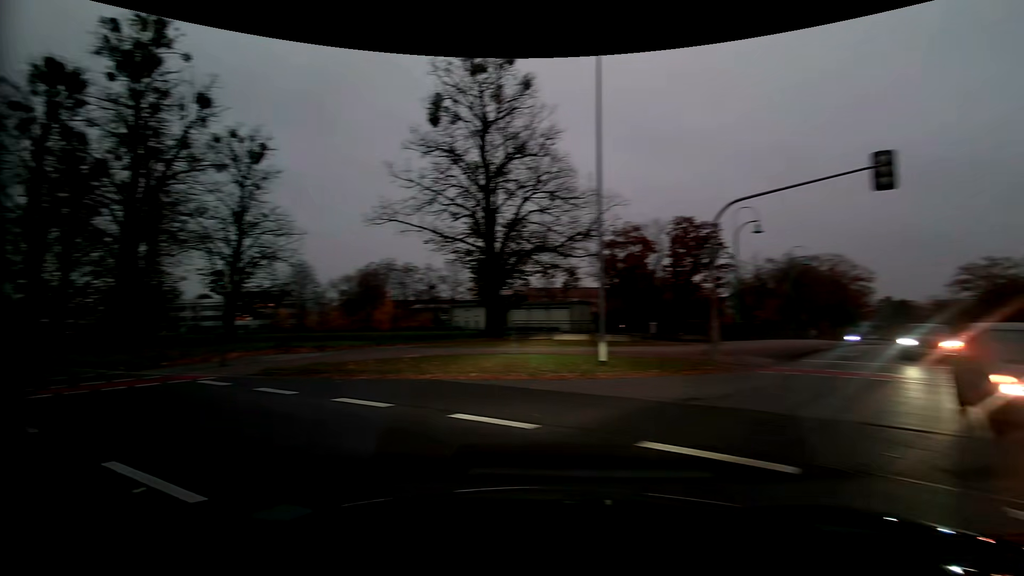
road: residential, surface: asphalt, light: Dusk
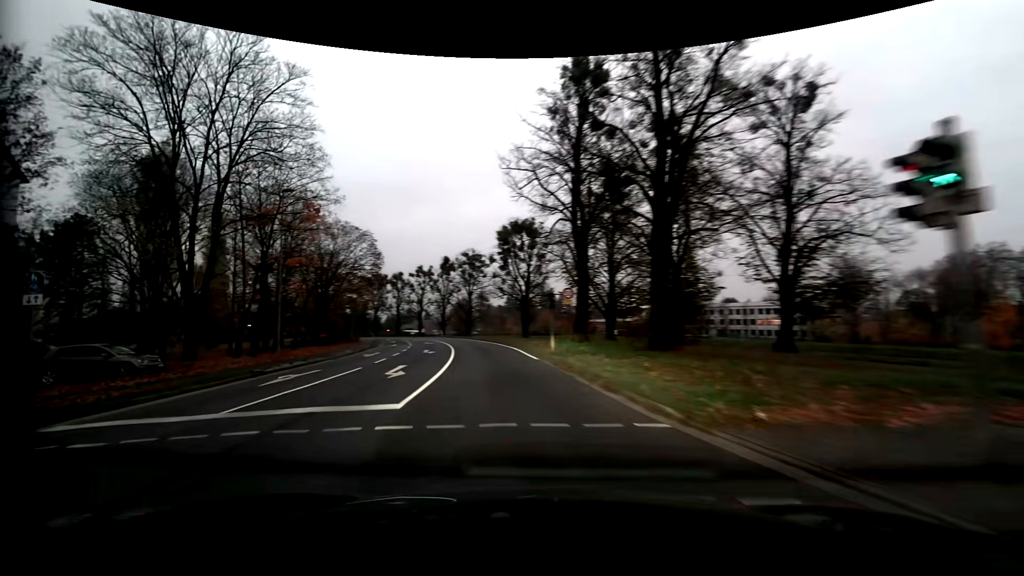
(-7.4, +11.6) m; -54°
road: primary
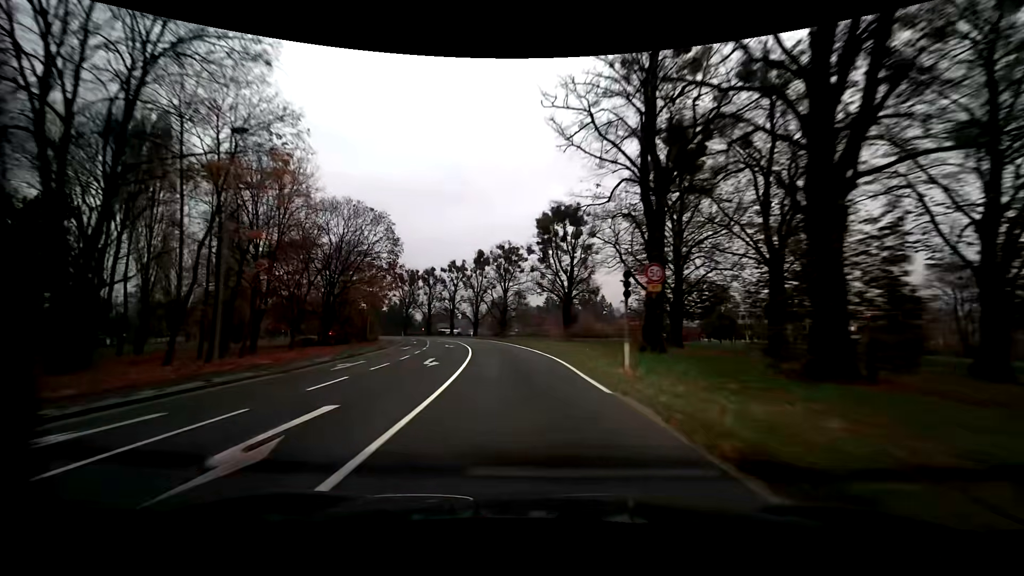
(-0.5, +10.8) m; -4°
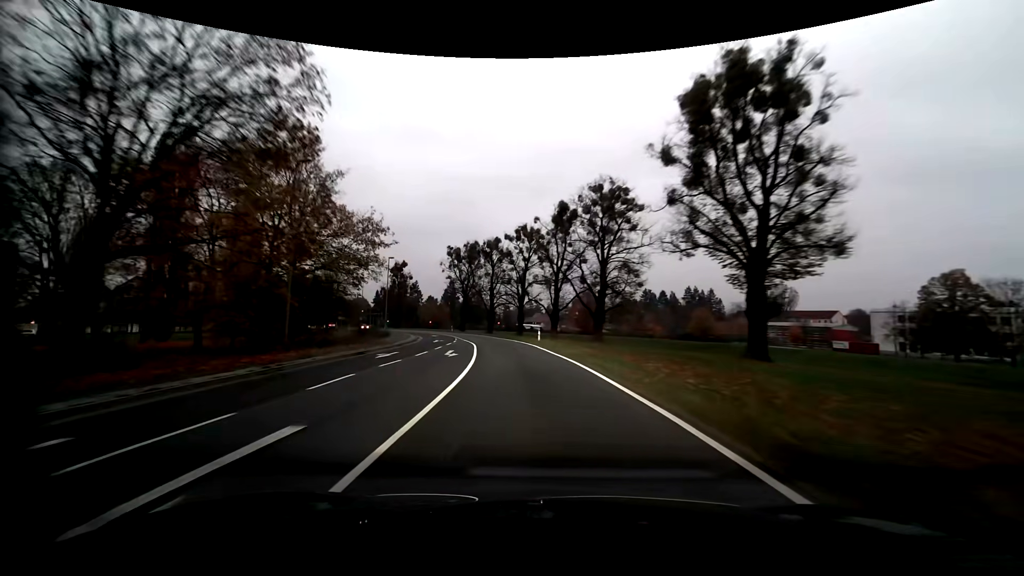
(-3.4, +38.6) m; -10°
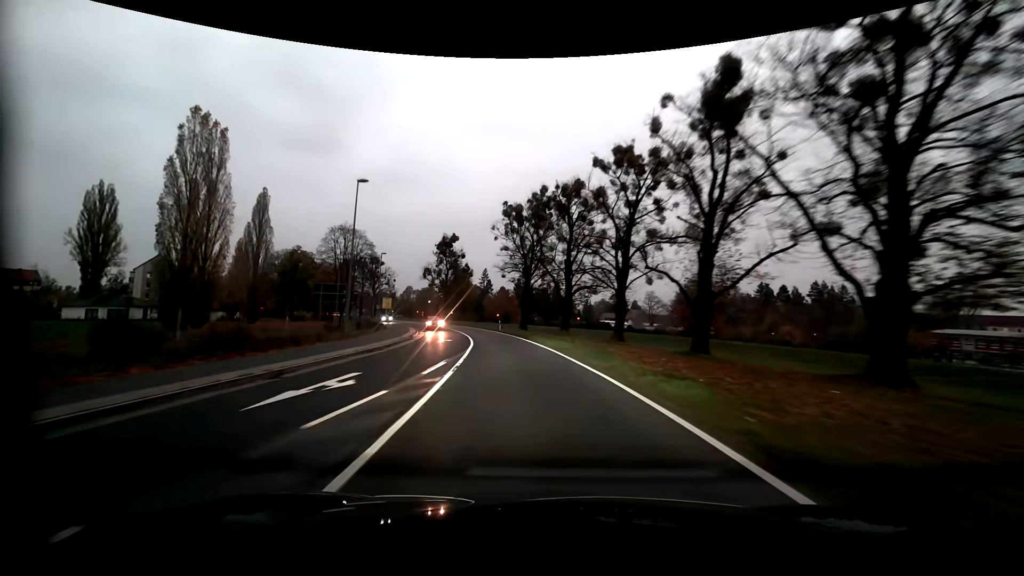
(-2.7, +34.7) m; -9°
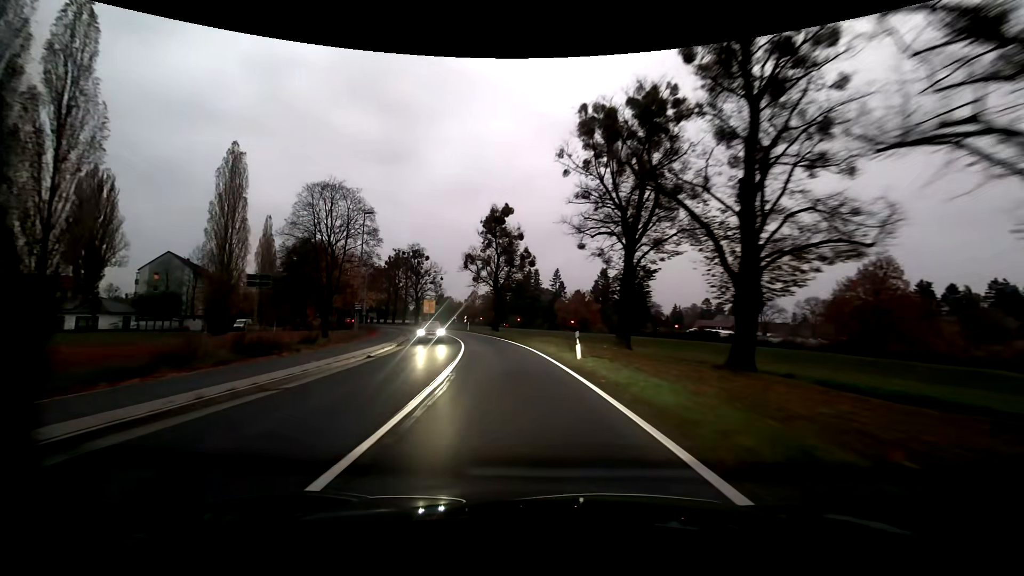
(-2.3, +32.5) m; -9°
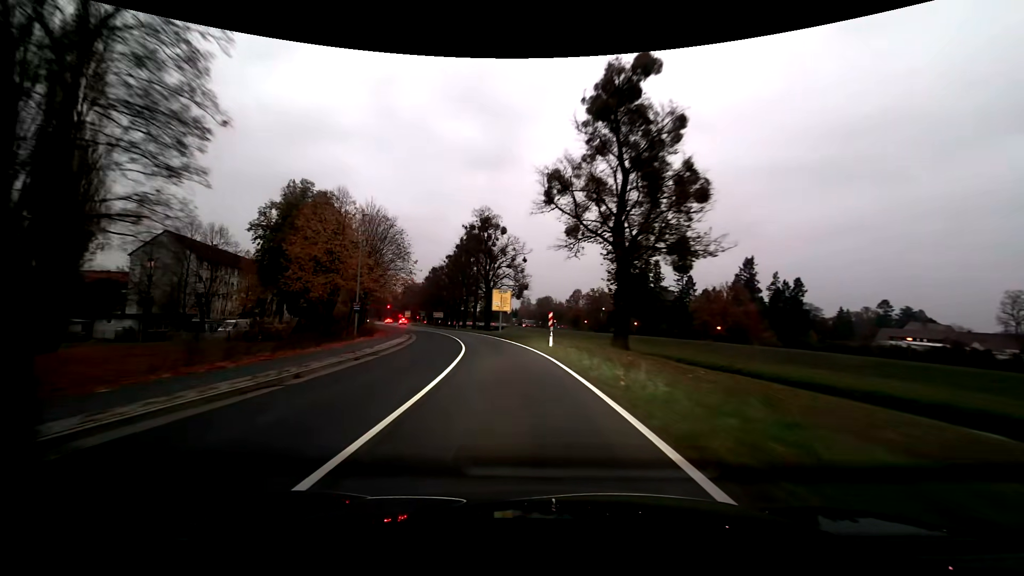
(-4.0, +40.9) m; -12°
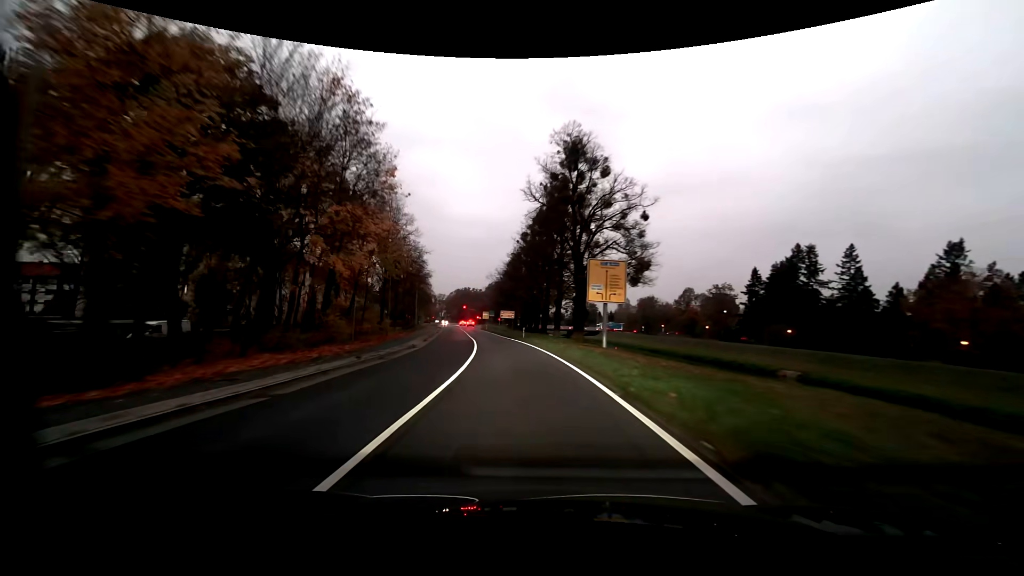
(-2.9, +33.1) m; -11°
(0, +10) (-1, +20) (-2, +30) (-3, +40) (-4, +50) (-6, +60) (-7, +70) (-9, +79) (-11, +89) (-12, +99) m
